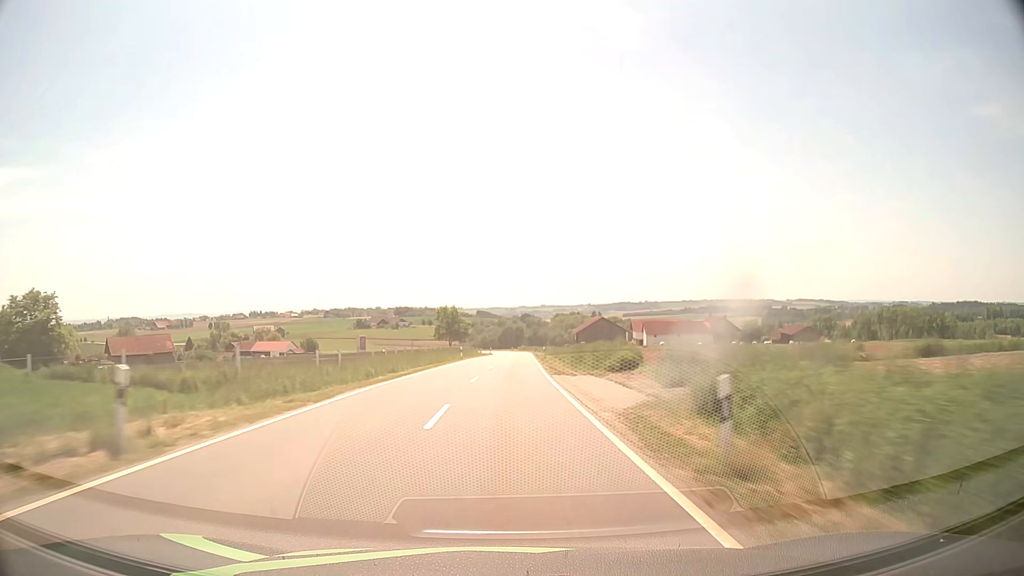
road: tertiary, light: Day
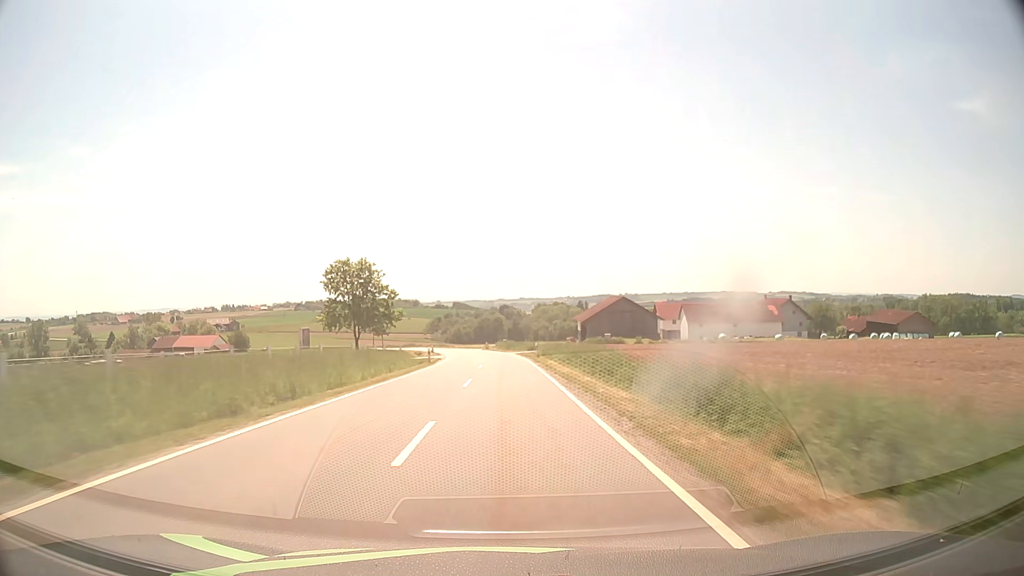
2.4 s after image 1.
(+1.1, +63.5) m; +2°
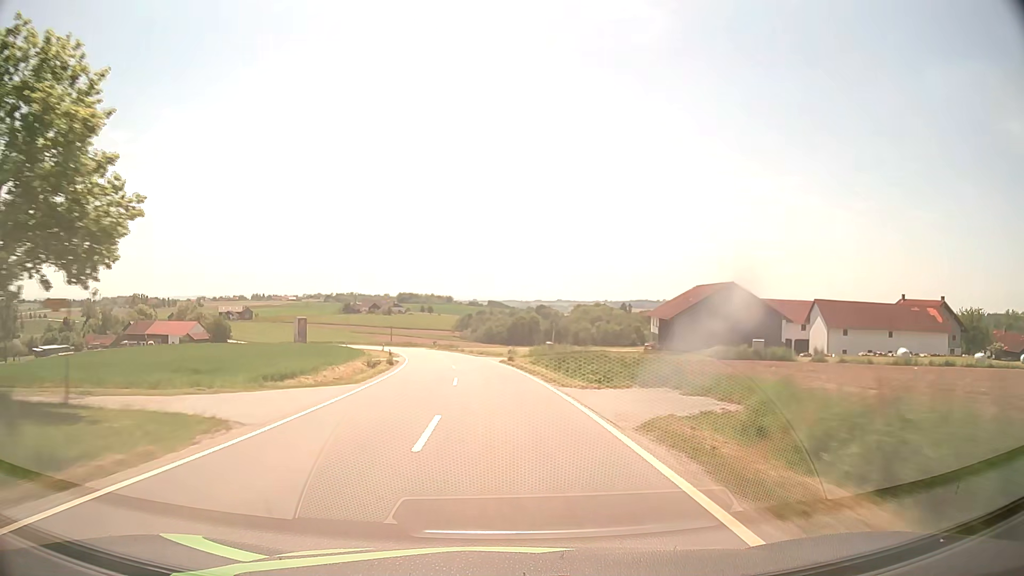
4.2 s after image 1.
(-0.5, +47.4) m; -3°
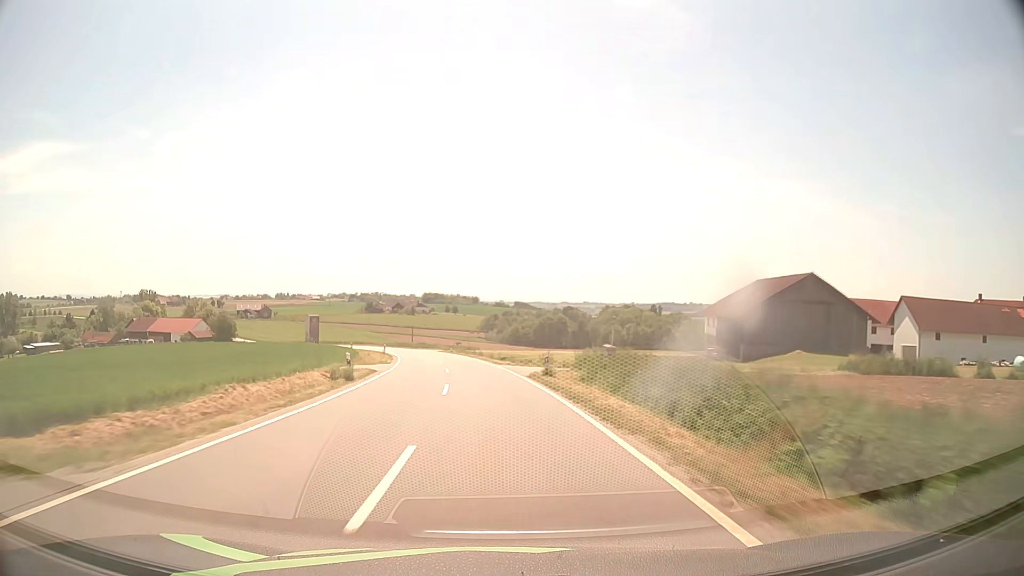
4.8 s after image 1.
(-0.3, +15.8) m; -2°
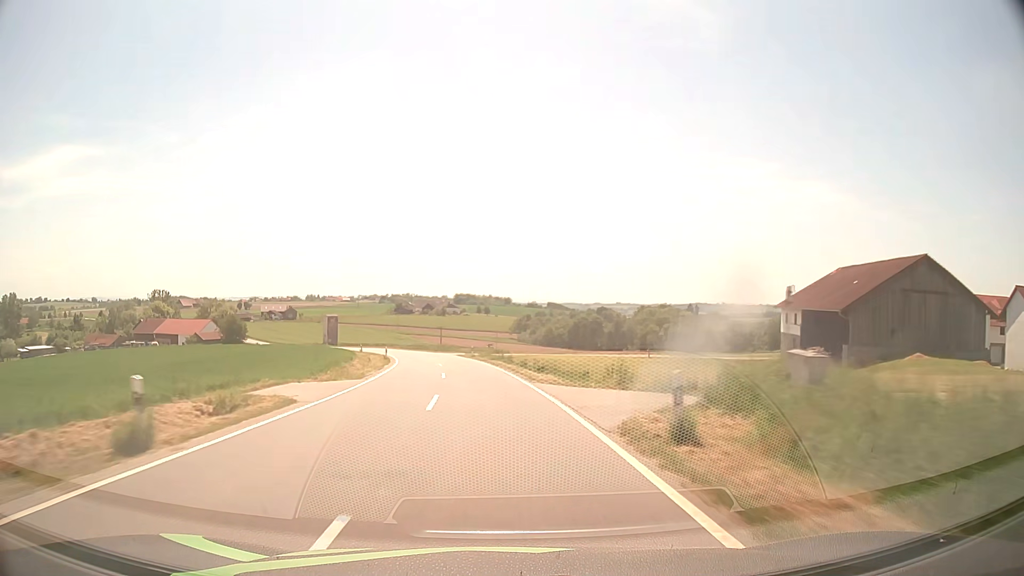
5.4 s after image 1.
(-0.3, +15.8) m; -3°
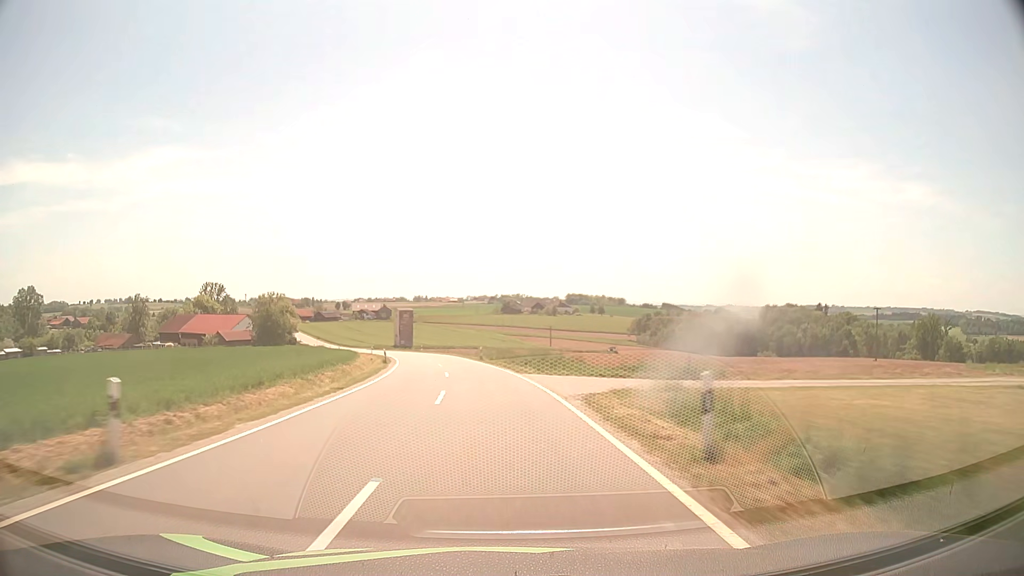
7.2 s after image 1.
(-3.8, +47.1) m; -9°
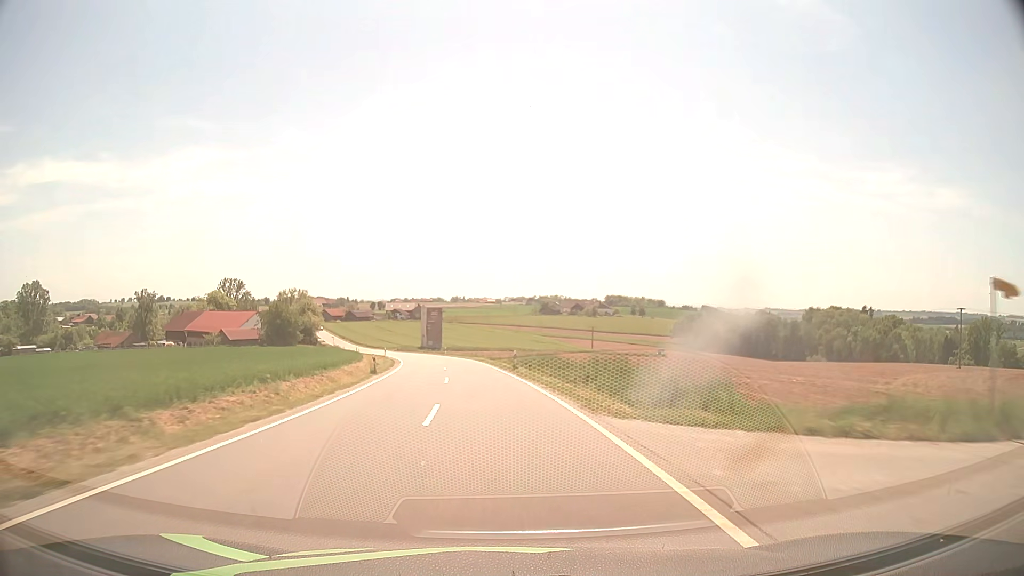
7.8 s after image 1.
(-0.4, +15.8) m; -3°
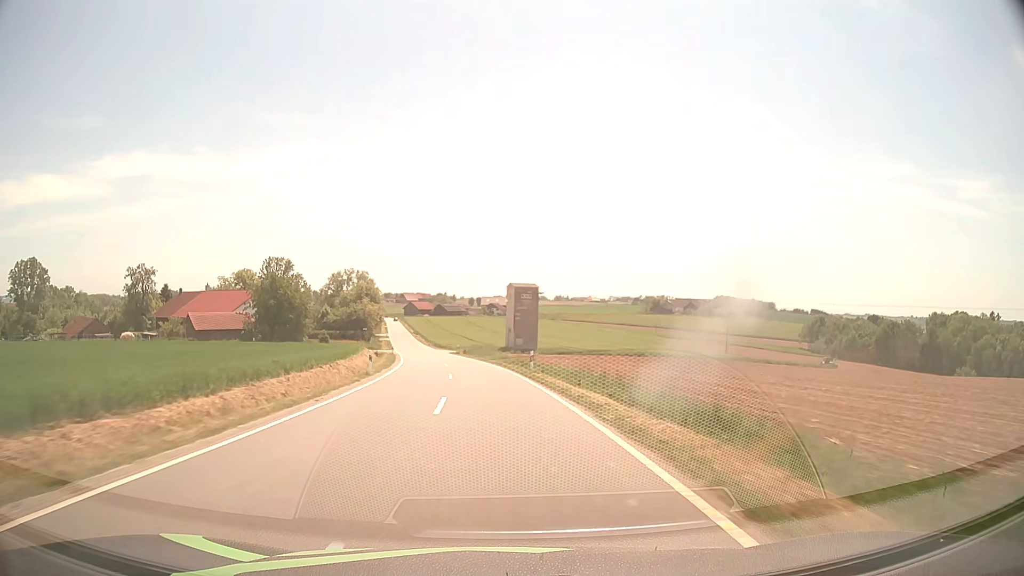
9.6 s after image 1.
(-3.7, +47.2) m; -9°
(0, +10) (-1, +20) (-1, +30) (-2, +40) (-4, +50) (-6, +60) (-7, +69) (-9, +79) (-11, +89) (-13, +99) m
